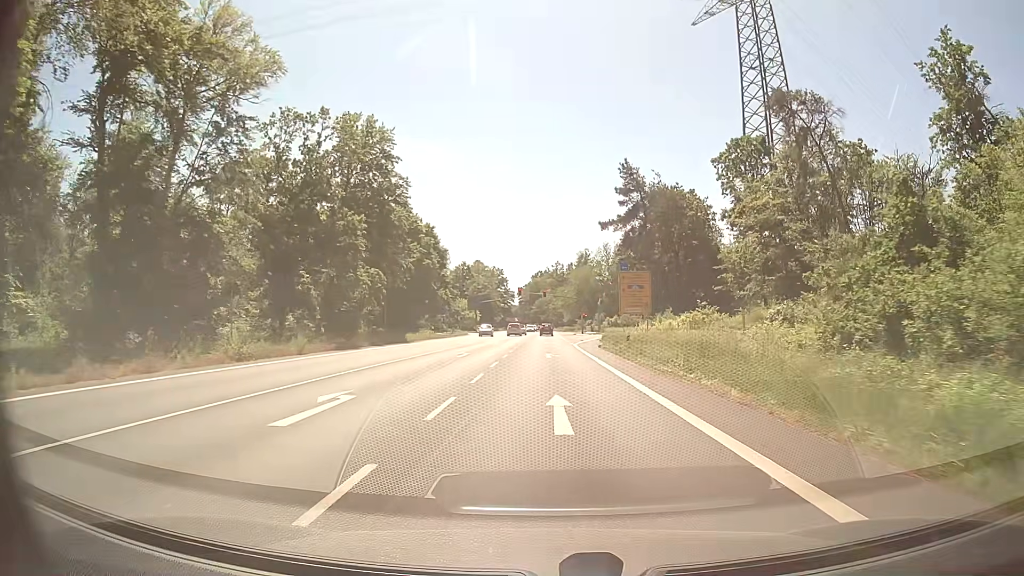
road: primary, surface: asphalt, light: Day
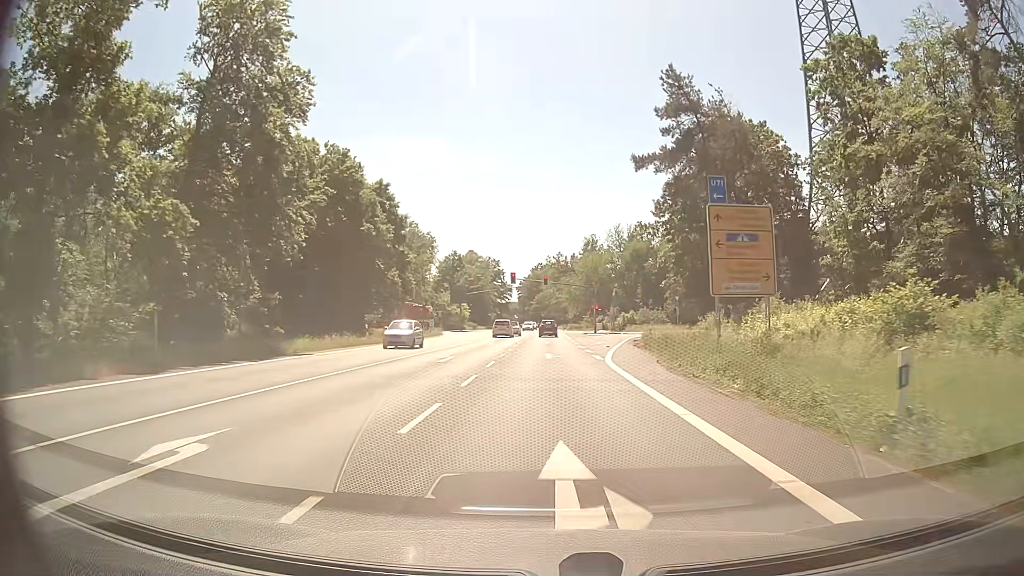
(0.0, +25.6) m; 0°
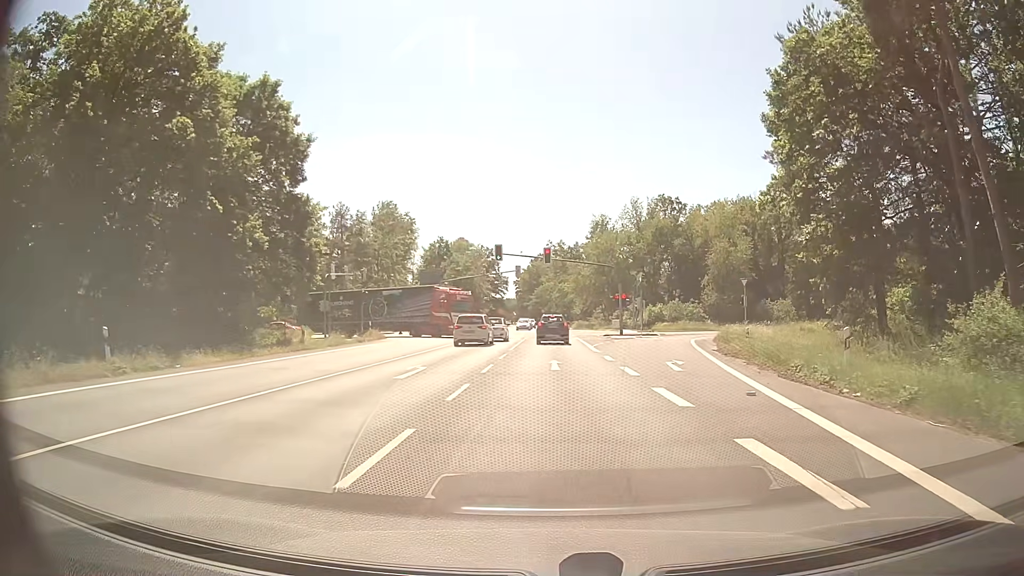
(0.0, +26.3) m; 0°
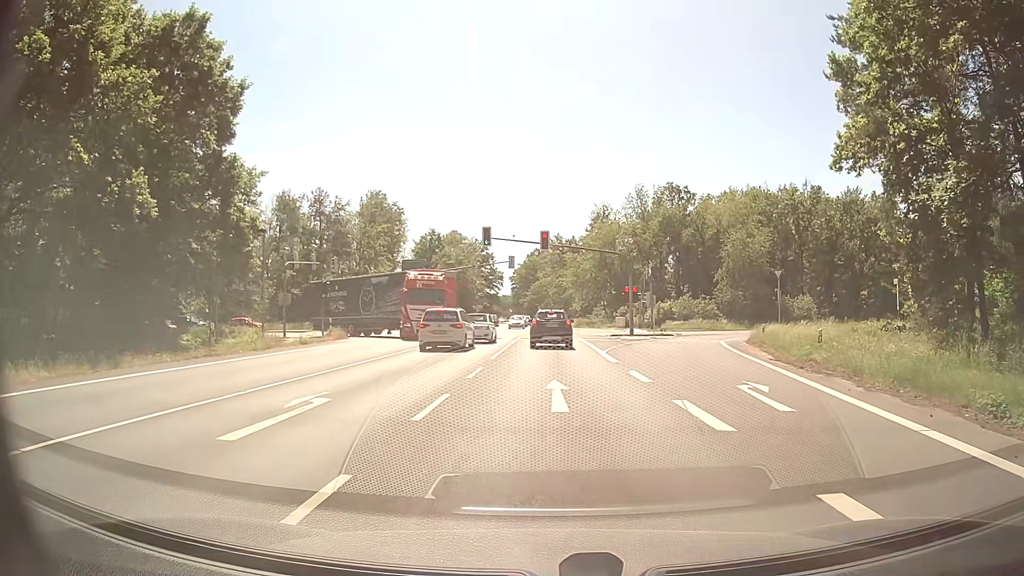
(+0.1, +8.4) m; +1°
